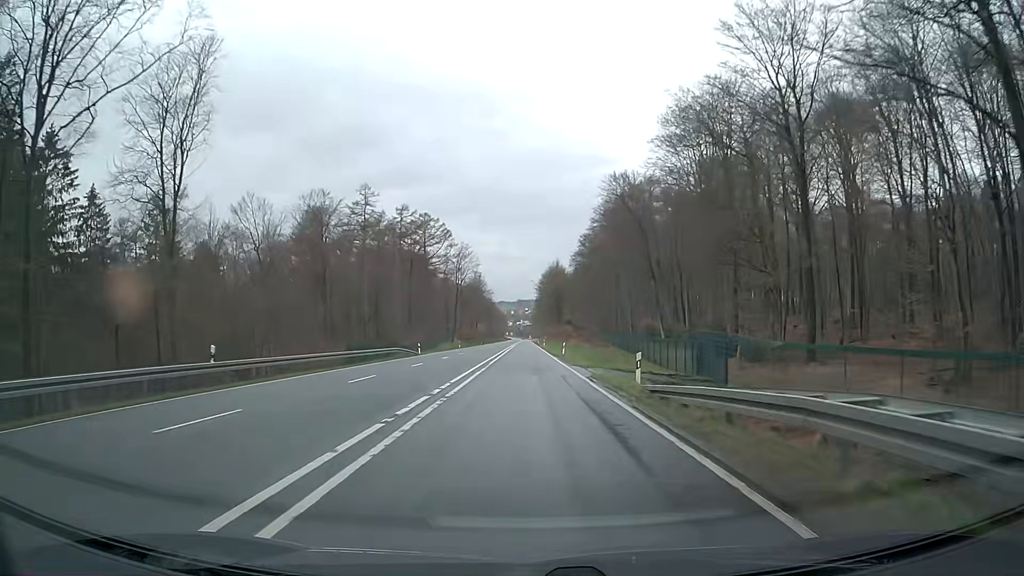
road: primary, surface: asphalt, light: Day
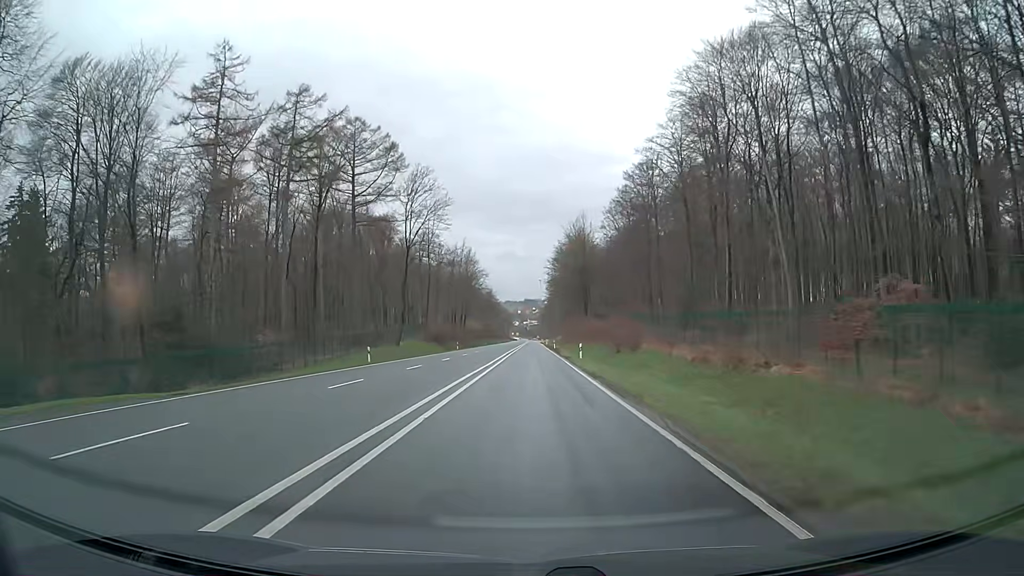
(-0.4, +62.4) m; -1°
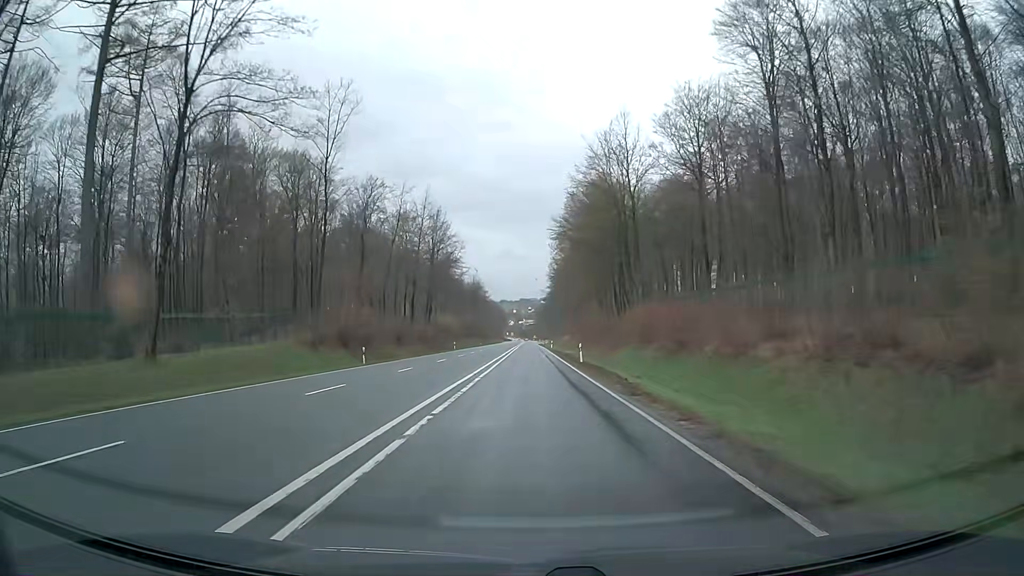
(+0.2, +50.0) m; +1°
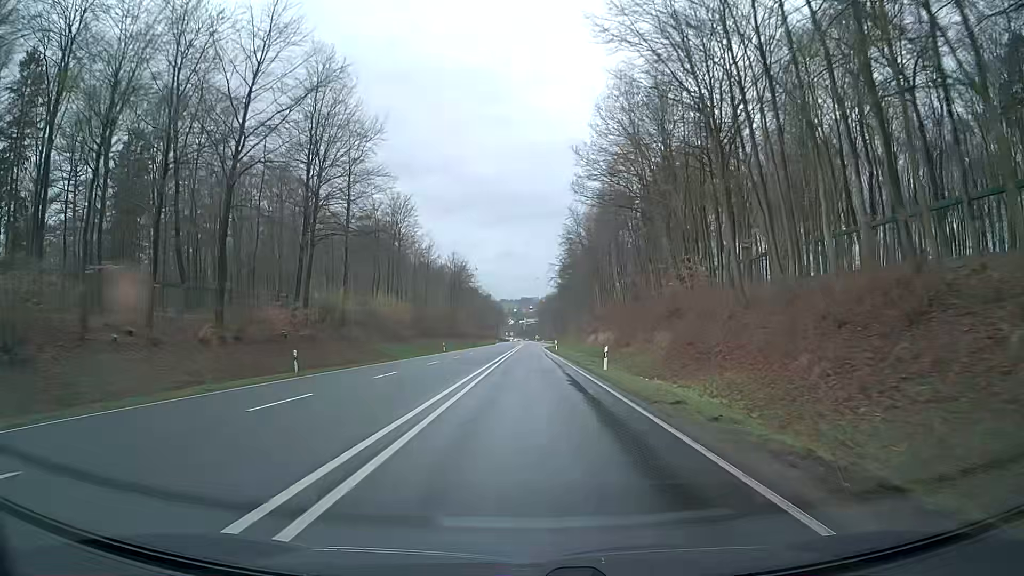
(-0.5, +62.4) m; -1°
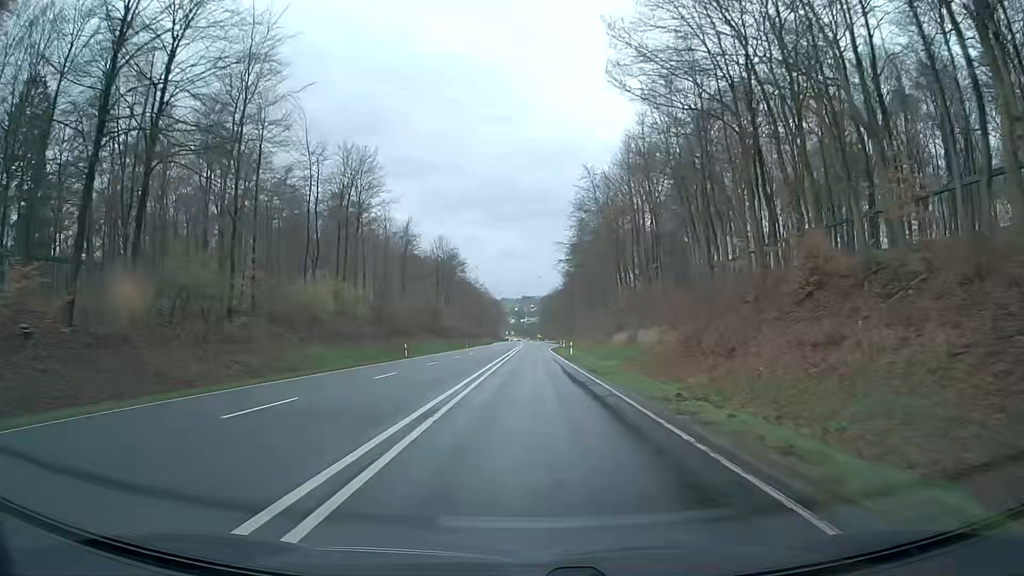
(0.0, +25.0) m; 0°
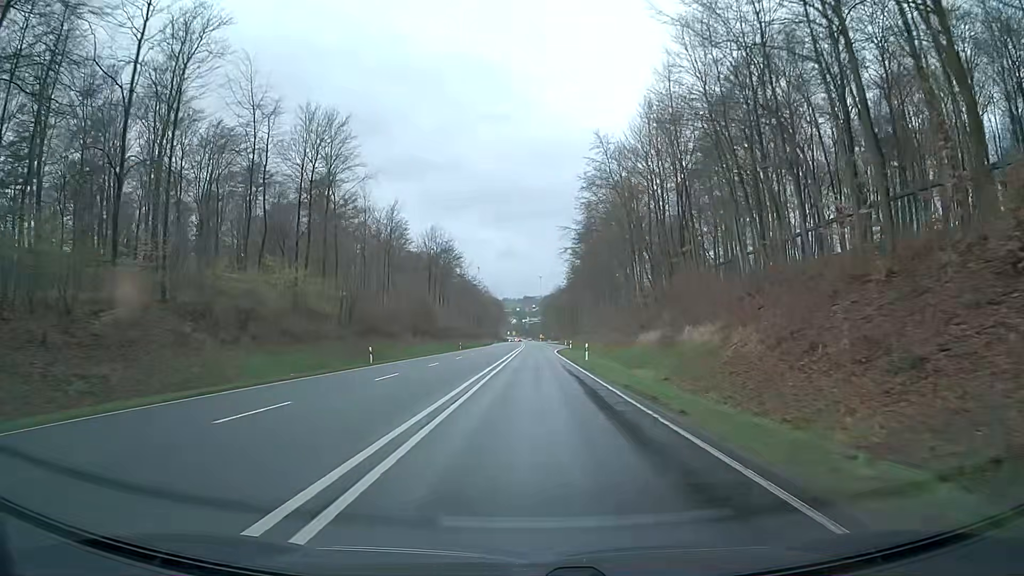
(0.0, +12.5) m; -1°
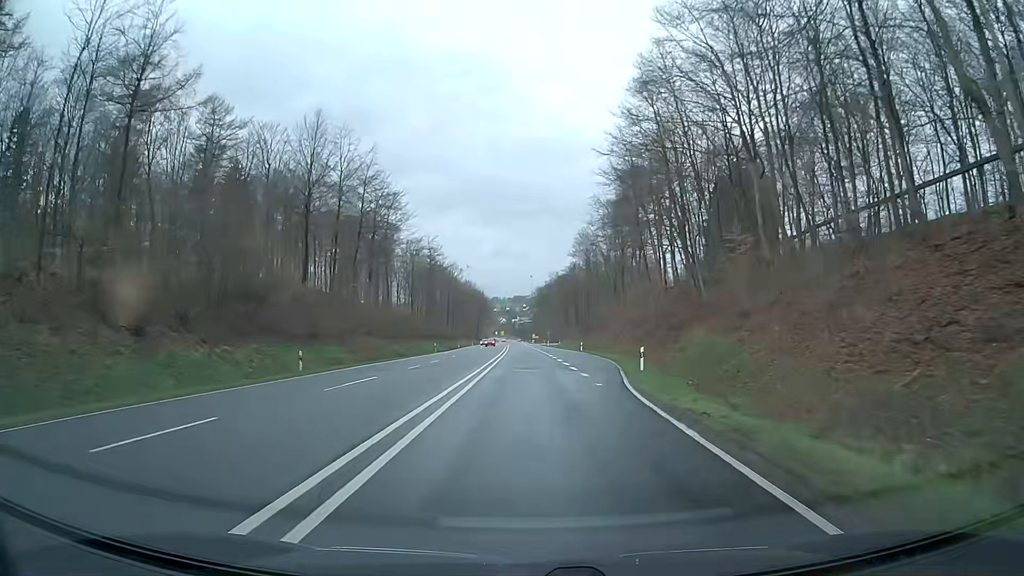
(+0.7, +62.6) m; +1°
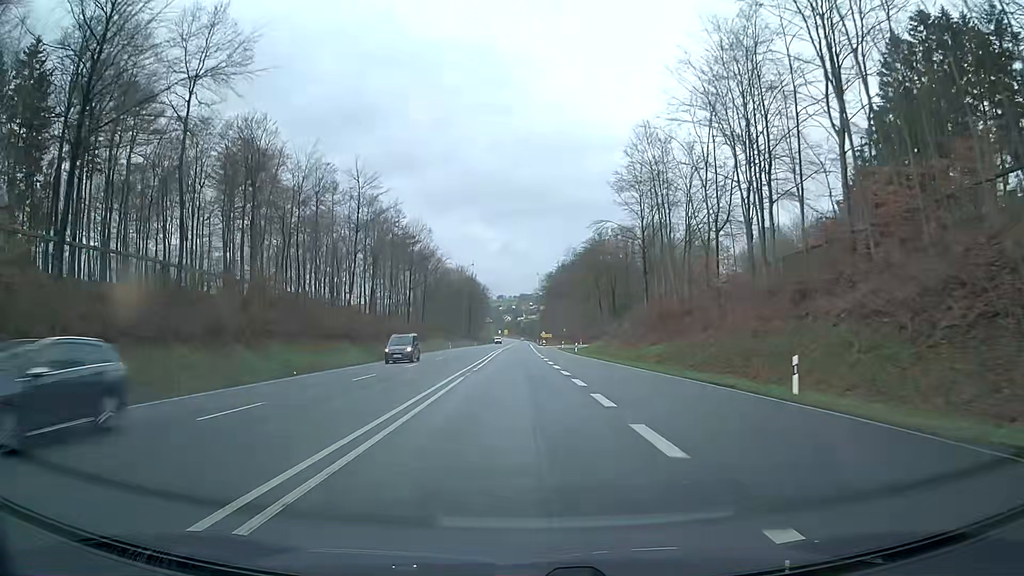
(-0.4, +62.6) m; -1°
(0, +10) (0, +20) (0, +30) (0, +40) (-1, +50) (-1, +60) (-1, +70) (-1, +80) (-1, +90) (-2, +100) m
